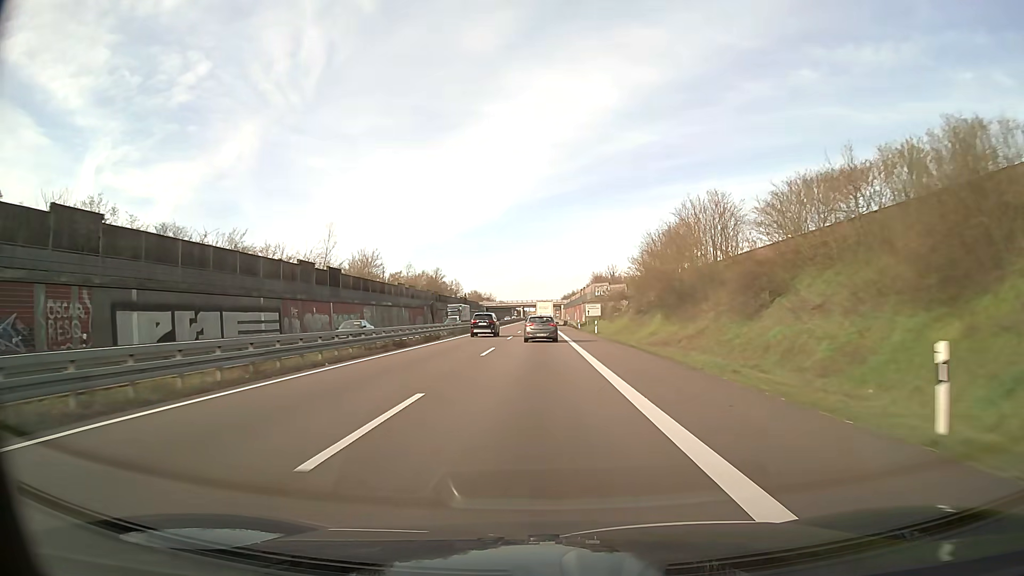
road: trunk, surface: asphalt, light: Day
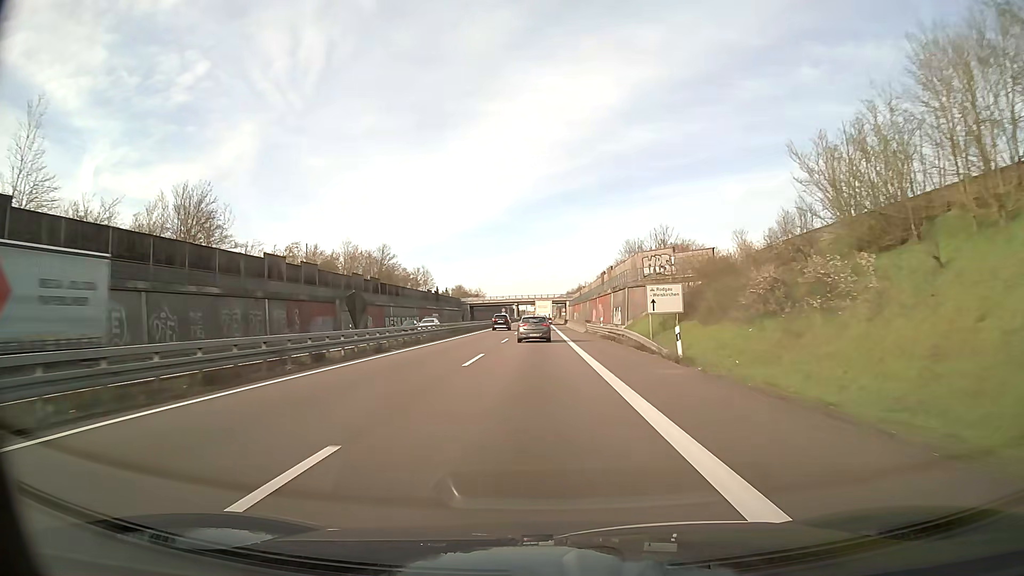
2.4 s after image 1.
(0.0, +59.1) m; 0°
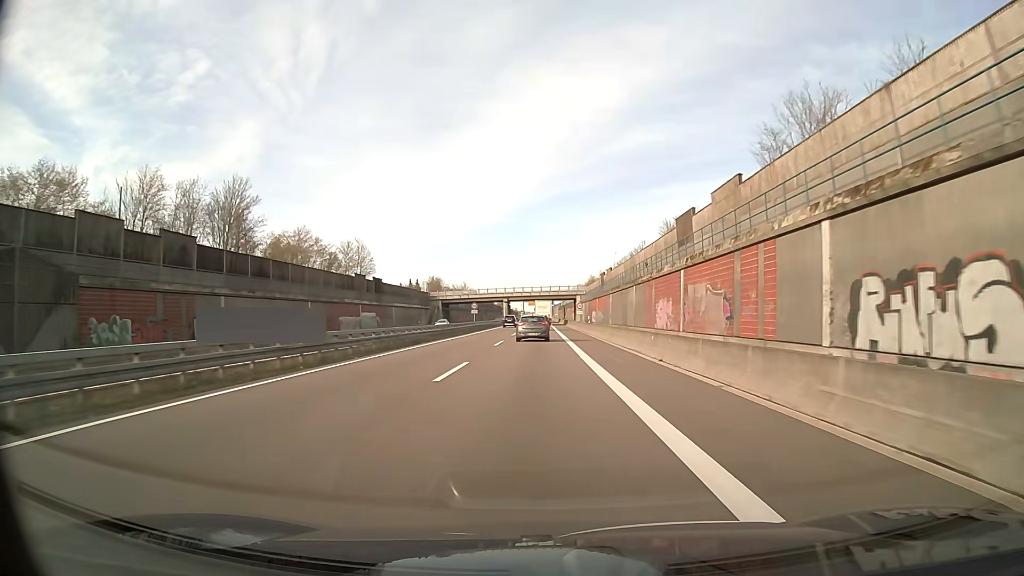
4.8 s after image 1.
(+0.1, +59.0) m; 0°
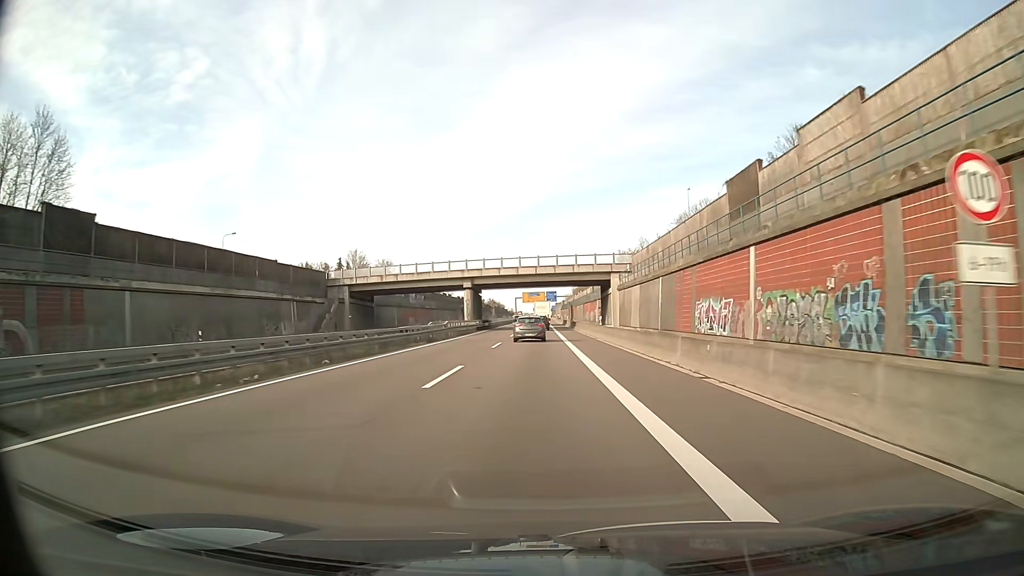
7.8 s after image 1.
(-0.1, +73.5) m; 0°
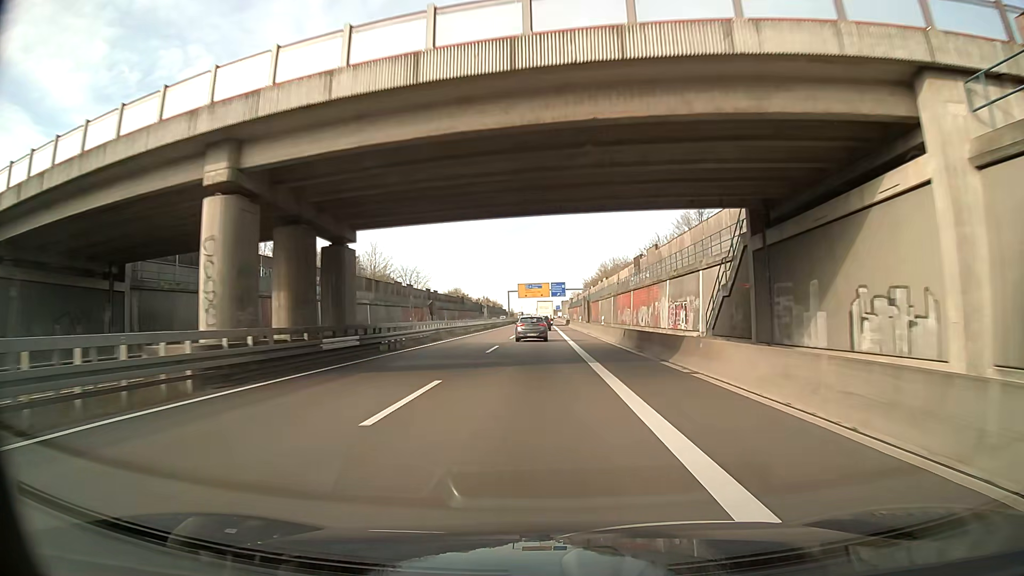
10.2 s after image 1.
(-0.1, +59.0) m; 0°
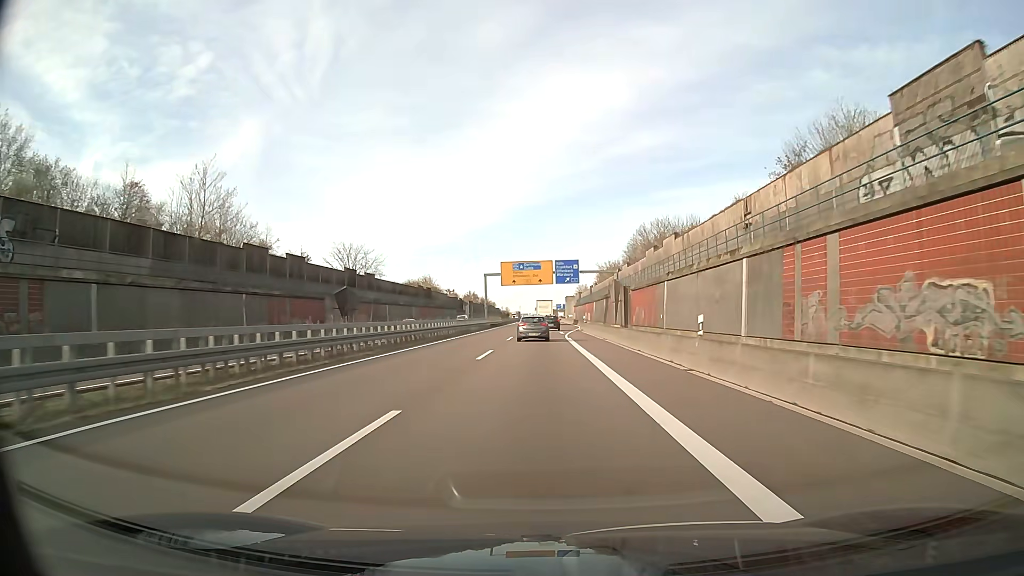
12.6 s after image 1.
(+0.1, +59.0) m; 0°
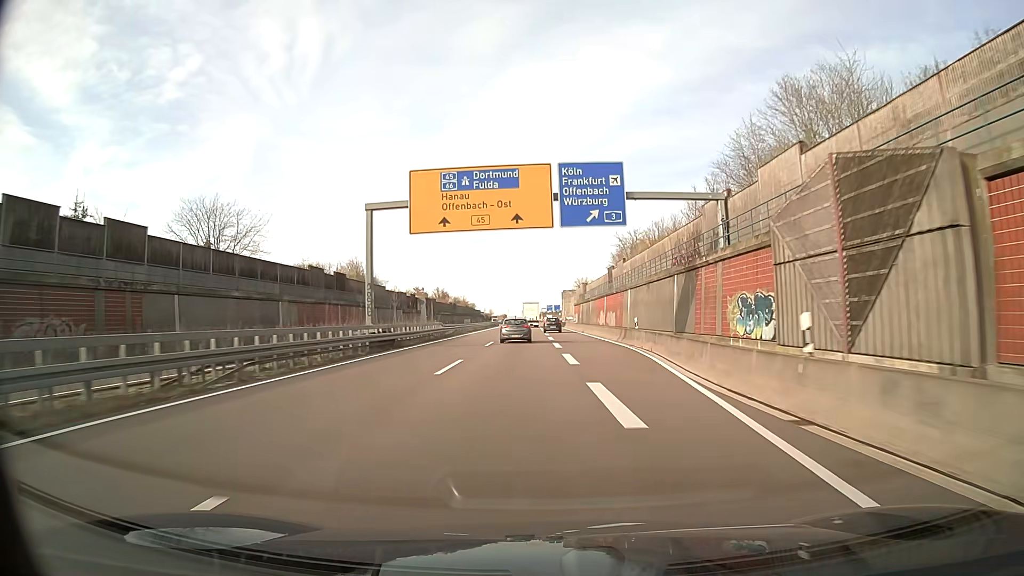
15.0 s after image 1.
(+0.4, +59.1) m; +1°
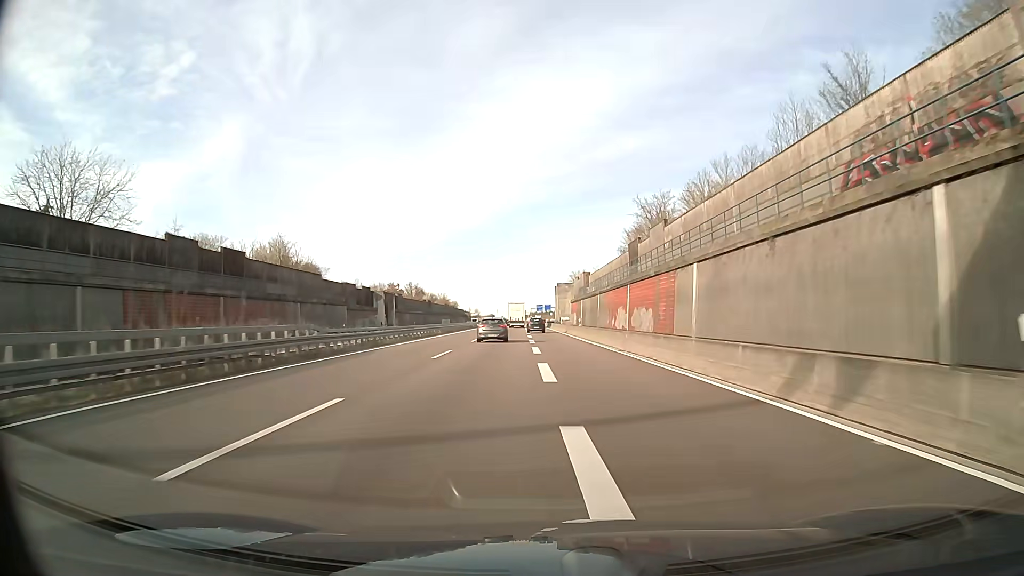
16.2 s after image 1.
(+0.2, +29.9) m; +1°
(0, +10) (0, +20) (0, +30) (0, +40) (0, +50) (0, +60) (0, +70) (-1, +80) (-1, +90) (-1, +100) m
